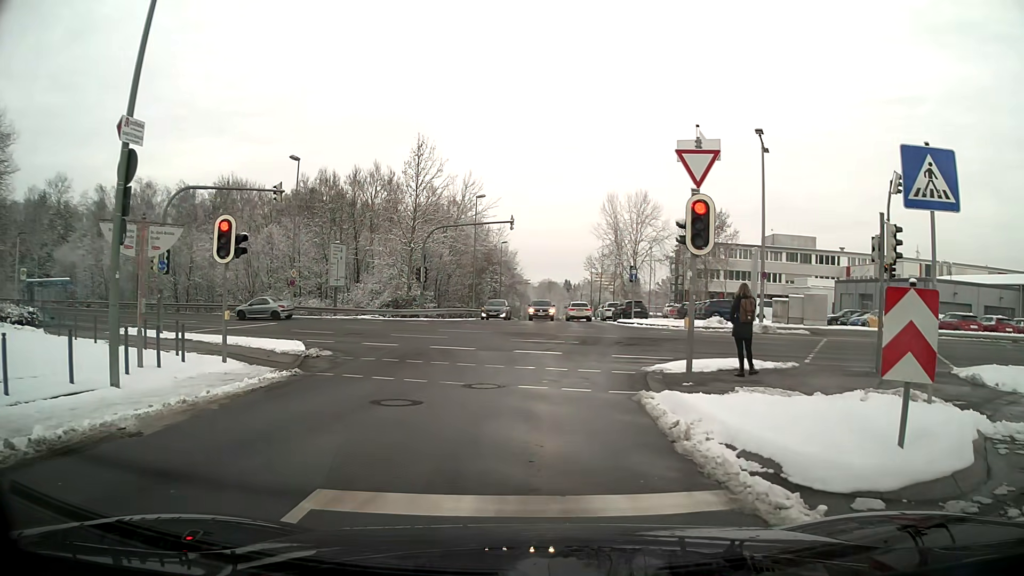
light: Day
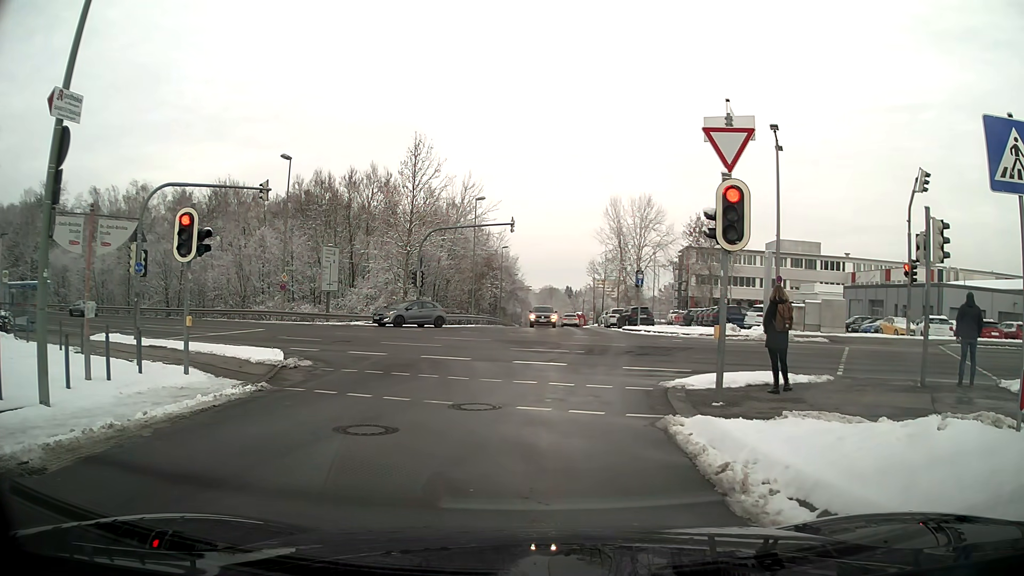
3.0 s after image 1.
(0.0, +1.8) m; 0°
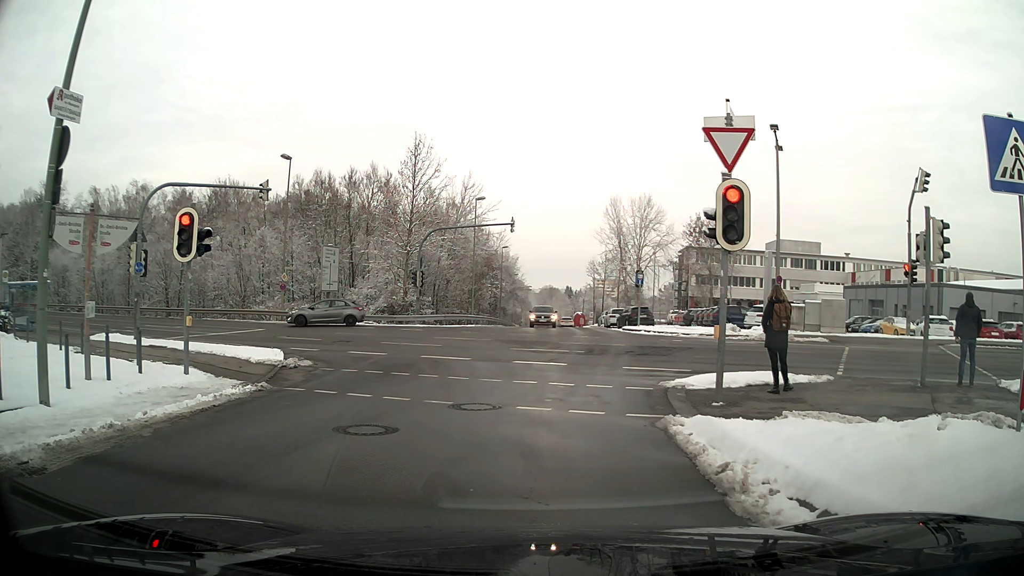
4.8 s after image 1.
(0.0, 0.0) m; 0°
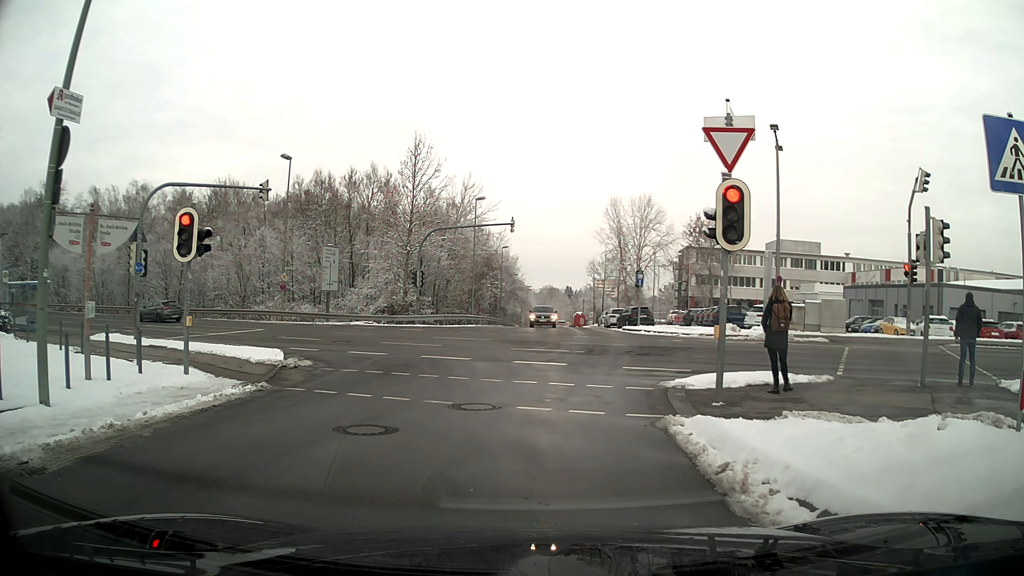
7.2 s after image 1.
(0.0, 0.0) m; 0°
